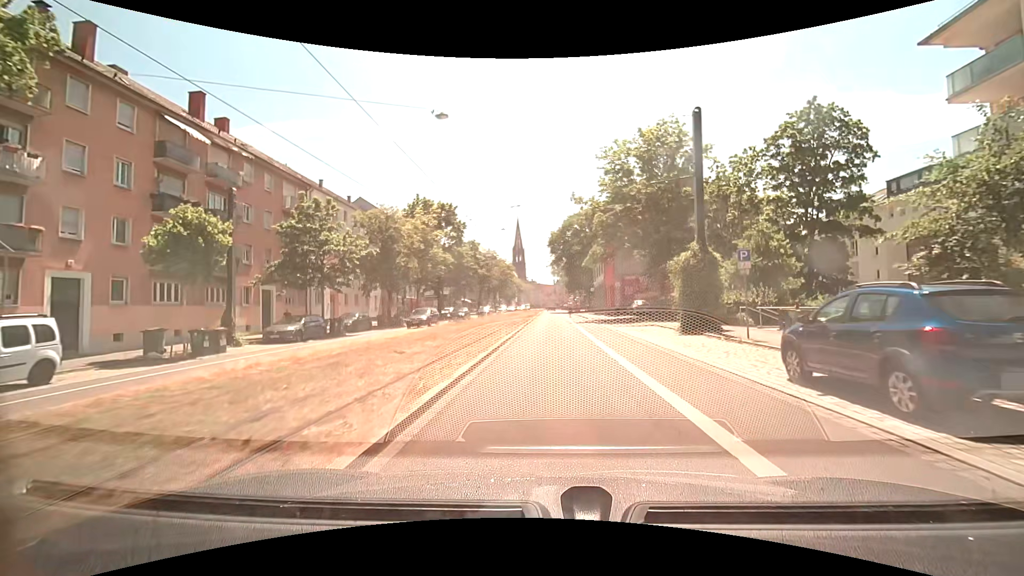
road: primary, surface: asphalt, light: Day
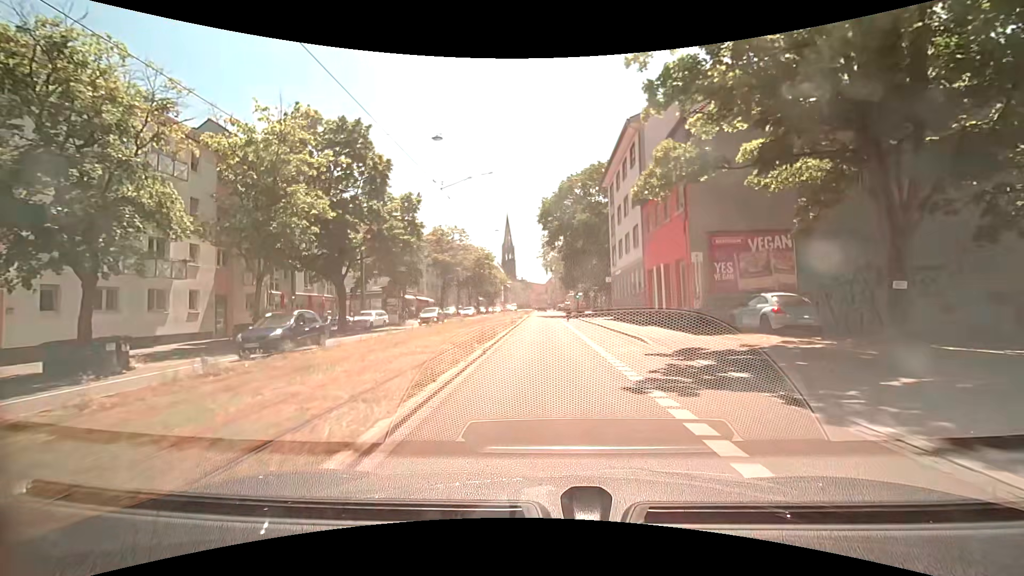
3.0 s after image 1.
(+0.4, +29.2) m; +1°
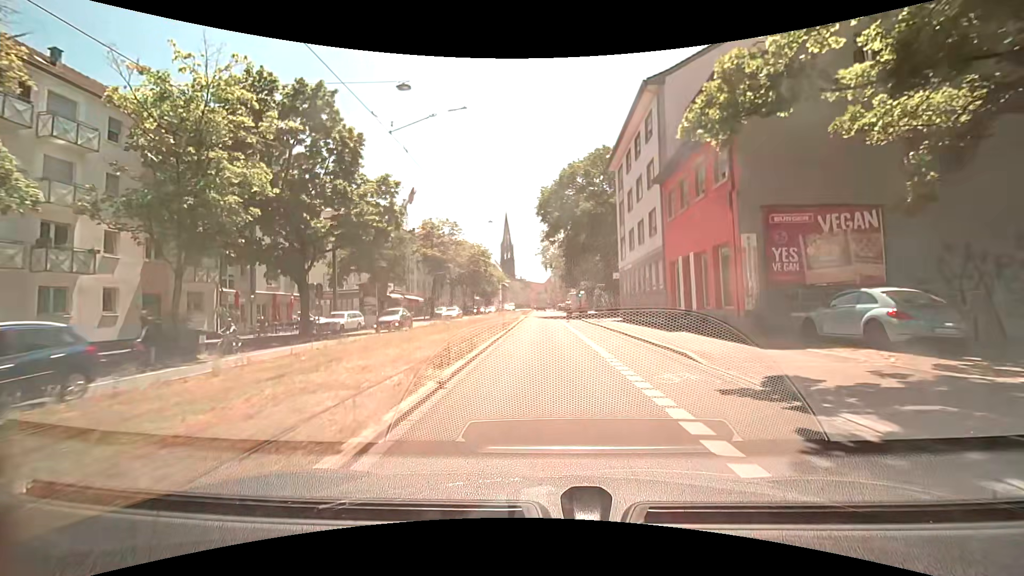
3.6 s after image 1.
(0.0, +5.7) m; 0°
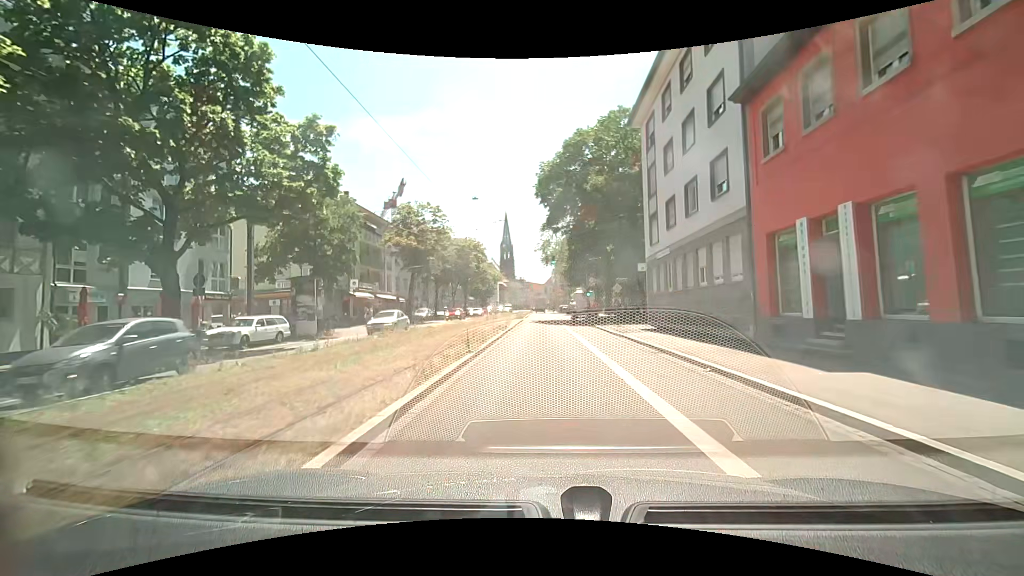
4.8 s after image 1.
(0.0, +11.2) m; 0°
